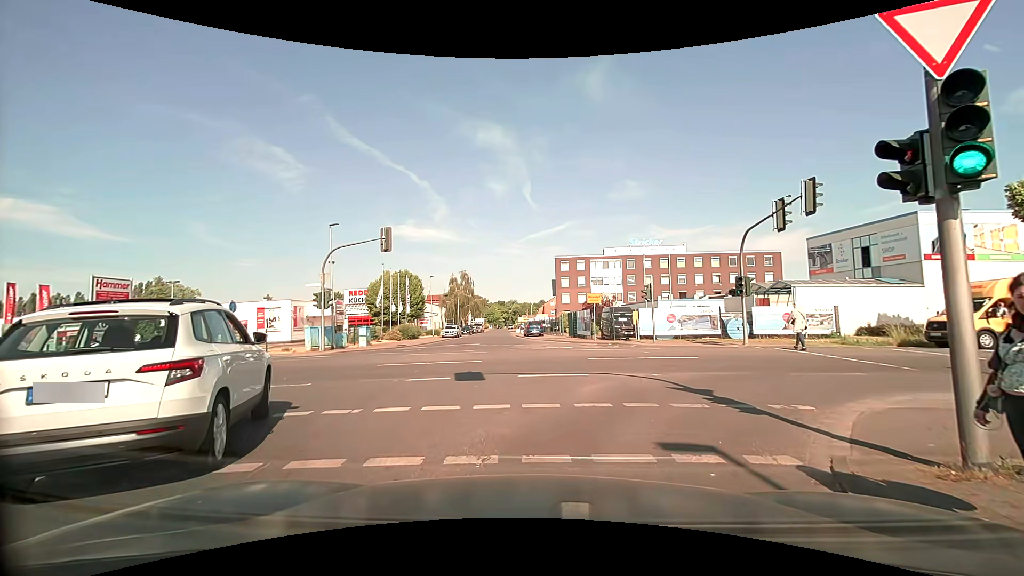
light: Day
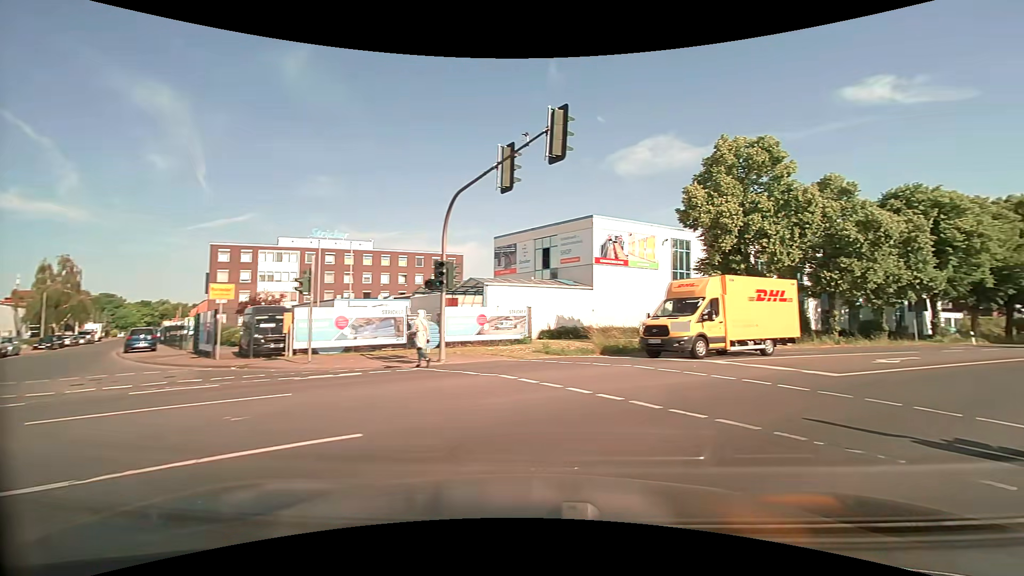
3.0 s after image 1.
(+2.0, +10.0) m; +33°
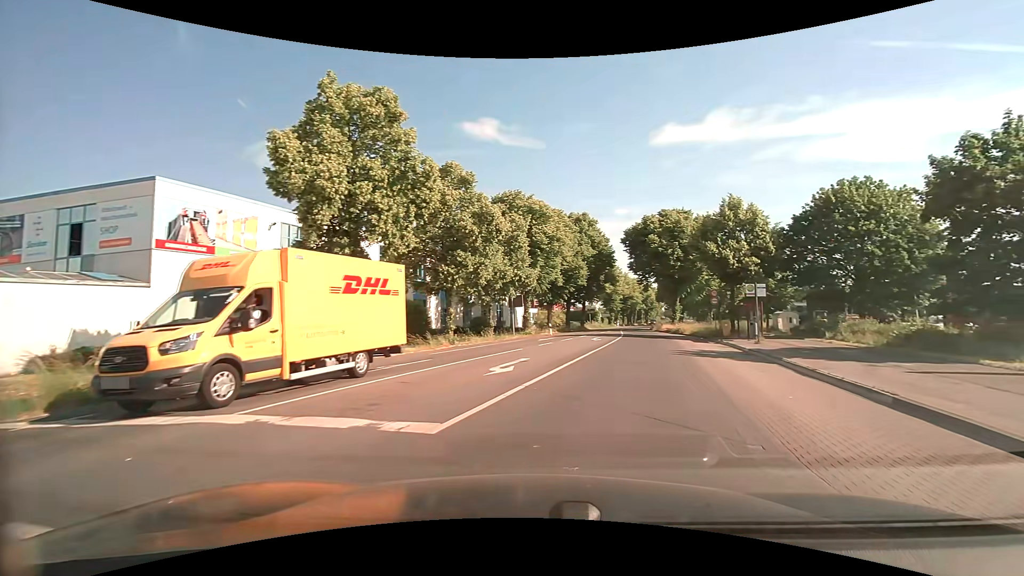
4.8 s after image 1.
(+3.1, +7.4) m; +40°
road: secondary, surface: asphalt
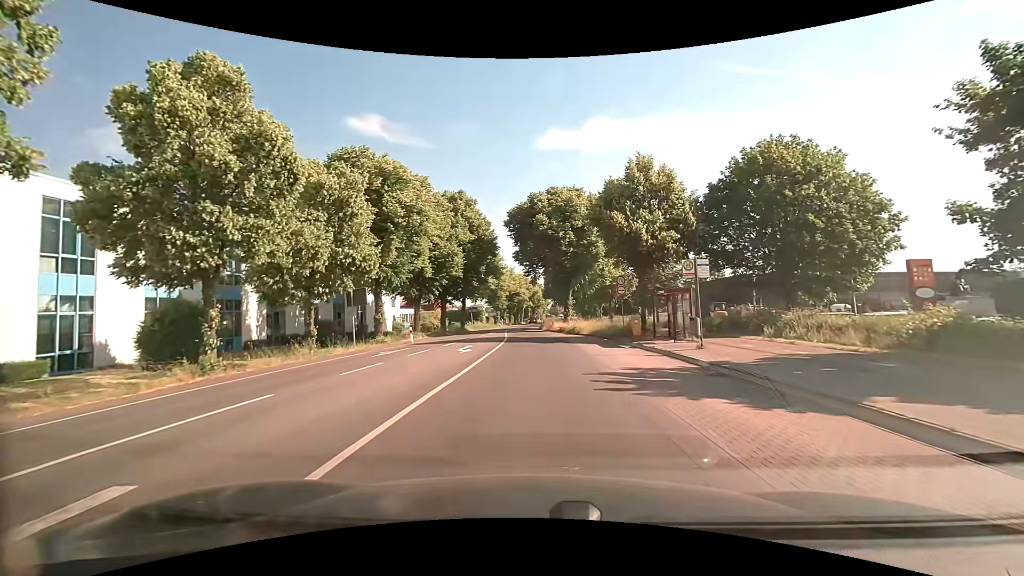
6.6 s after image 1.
(+2.0, +11.8) m; +13°
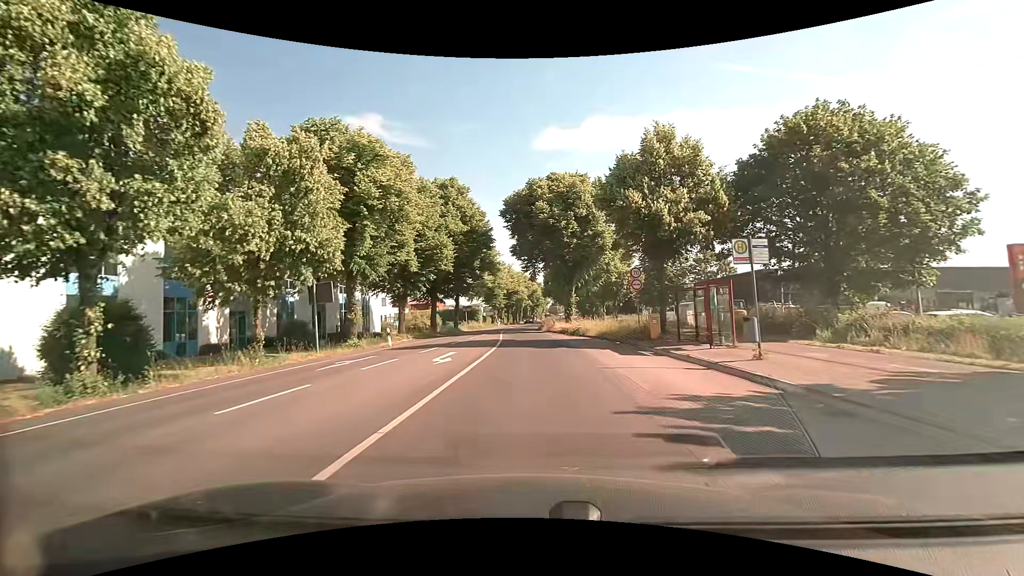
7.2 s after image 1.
(0.0, +5.0) m; 0°
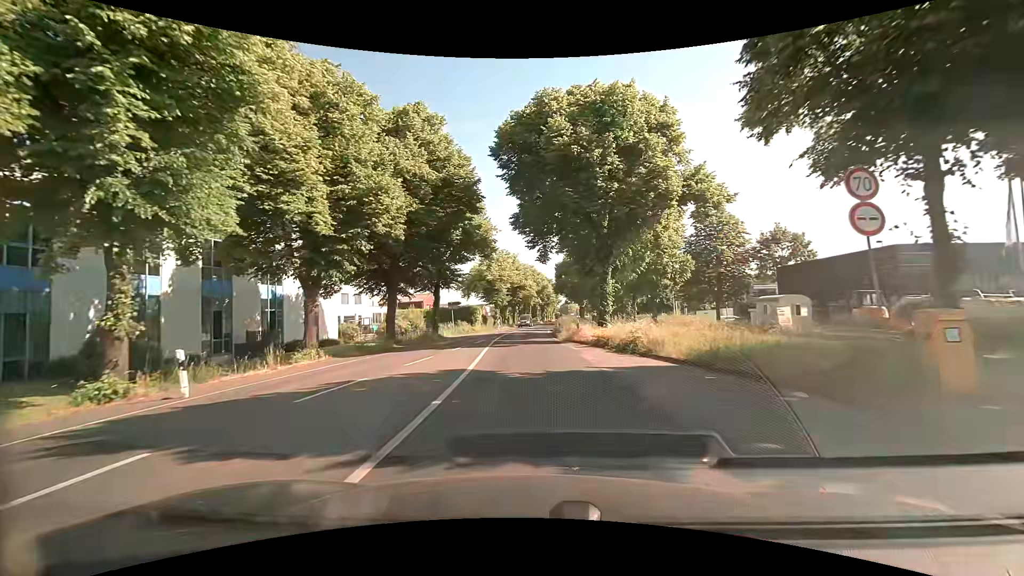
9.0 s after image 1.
(-0.1, +17.7) m; -1°
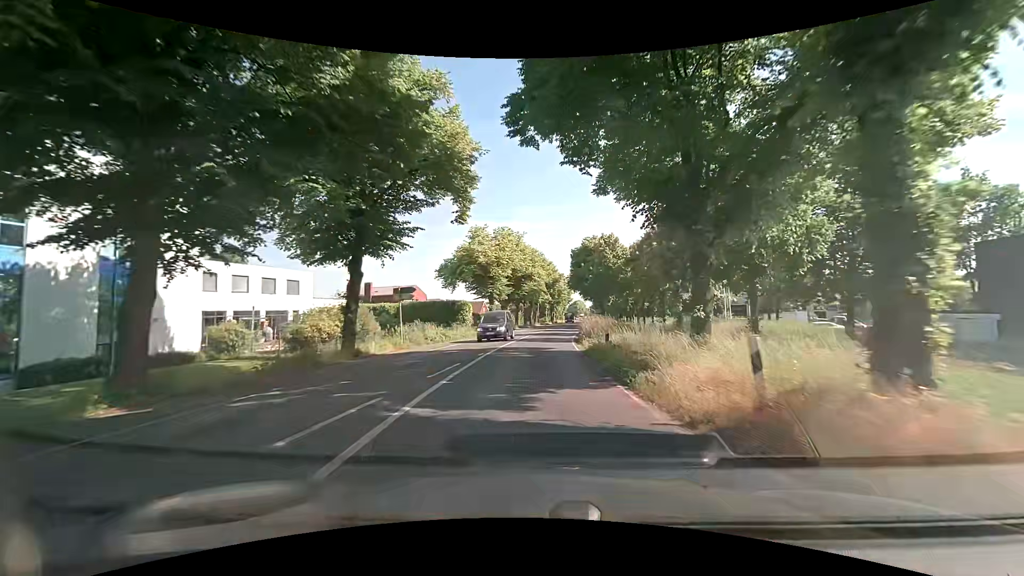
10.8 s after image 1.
(-0.4, +21.7) m; -1°
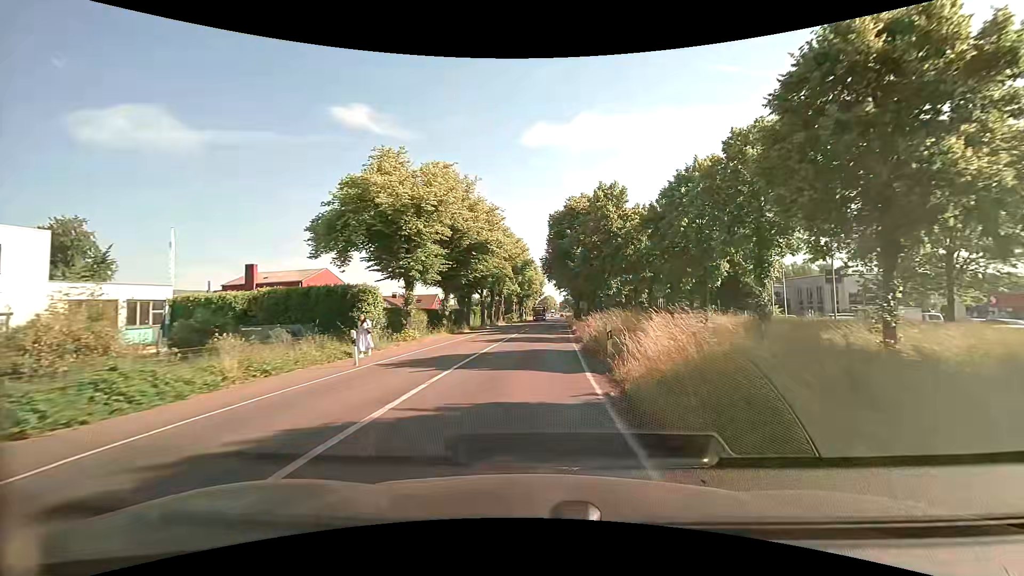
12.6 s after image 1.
(+0.9, +25.1) m; +4°
(0, +10) (0, +20) (0, +30) (+1, +40) (+1, +50) (+2, +60) (+2, +70) (+3, +80) (+3, +90) (+4, +100) m
